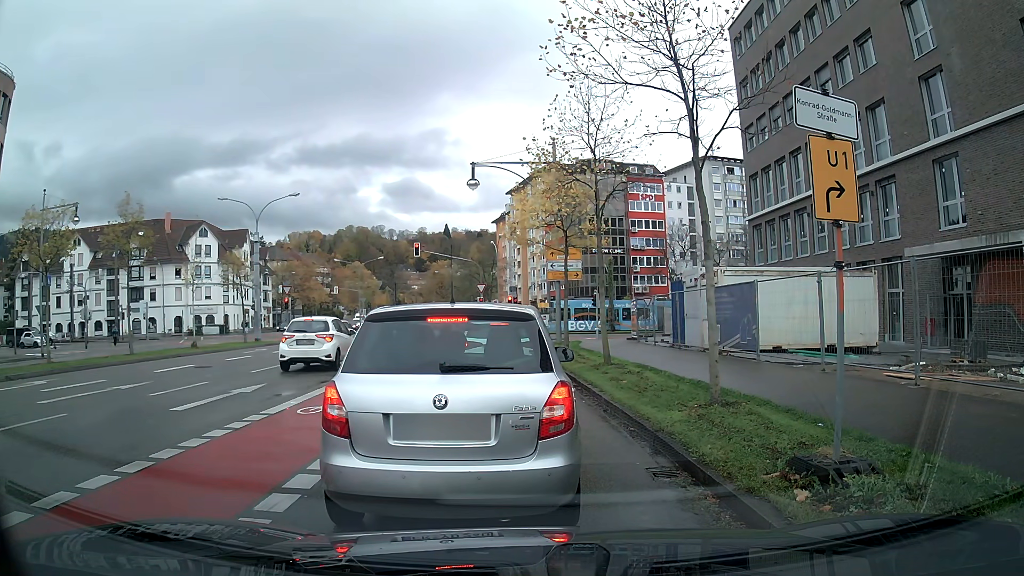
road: primary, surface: asphalt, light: Day
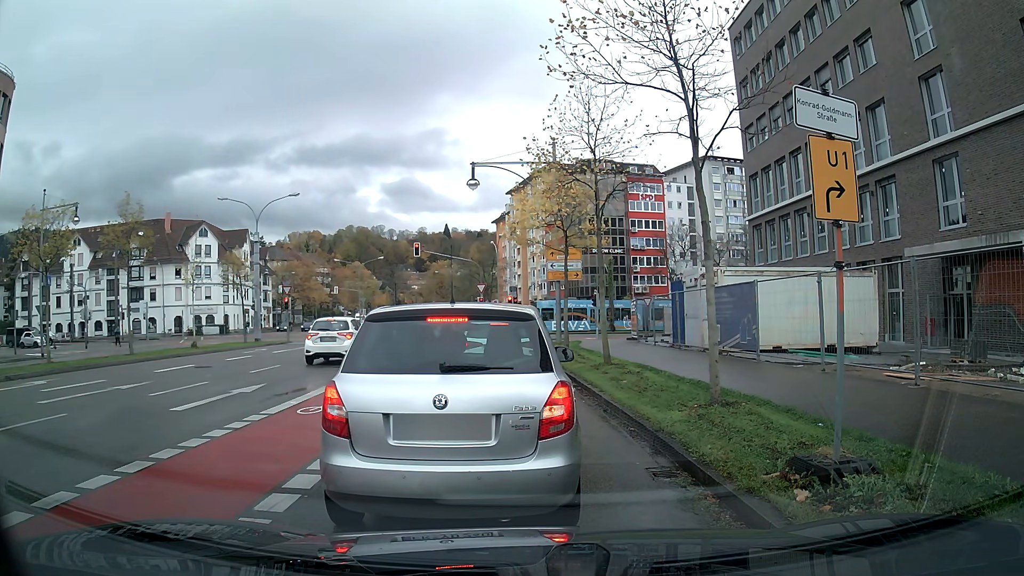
(0.0, 0.0) m; 0°
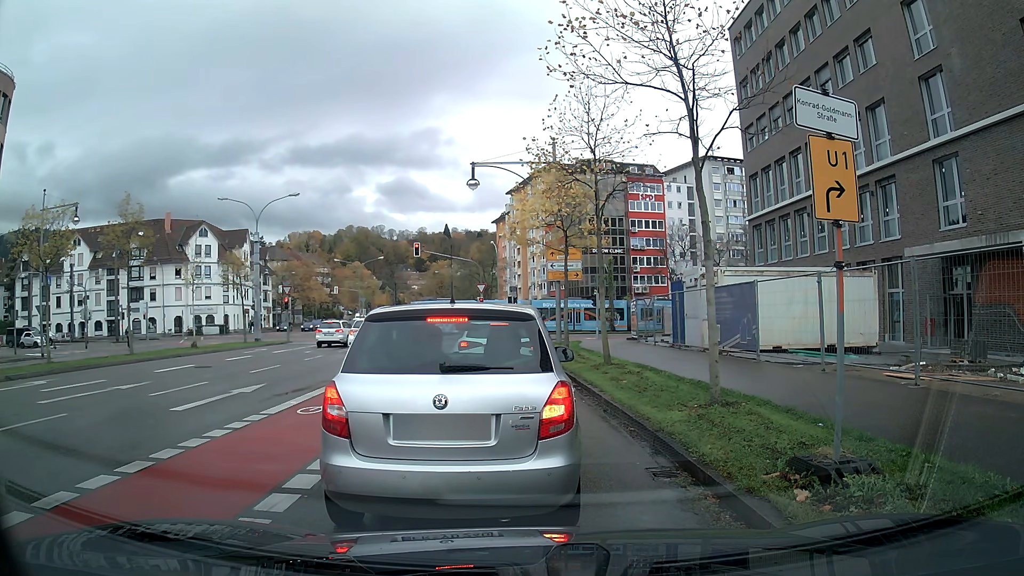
(0.0, 0.0) m; 0°
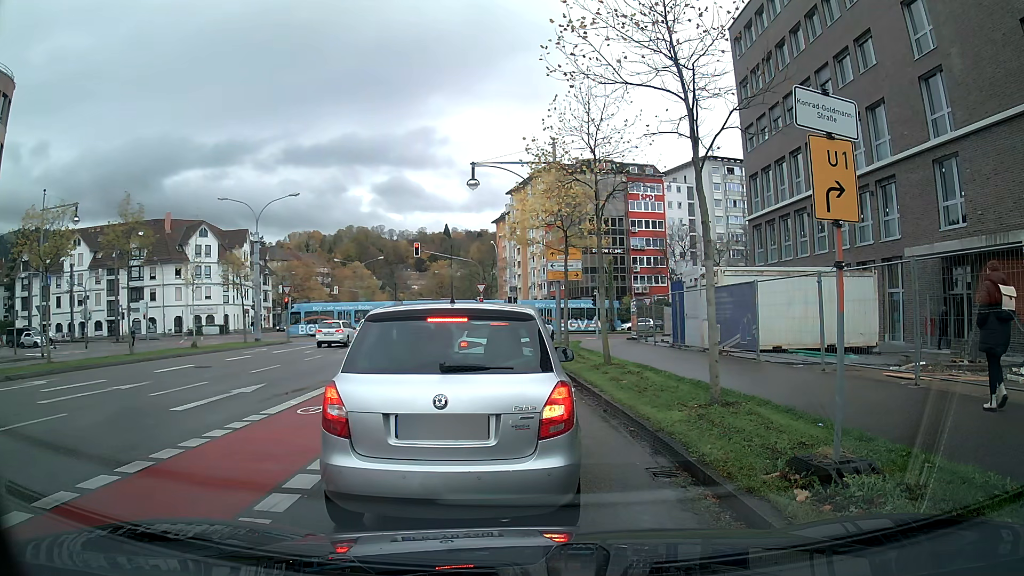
(0.0, 0.0) m; 0°
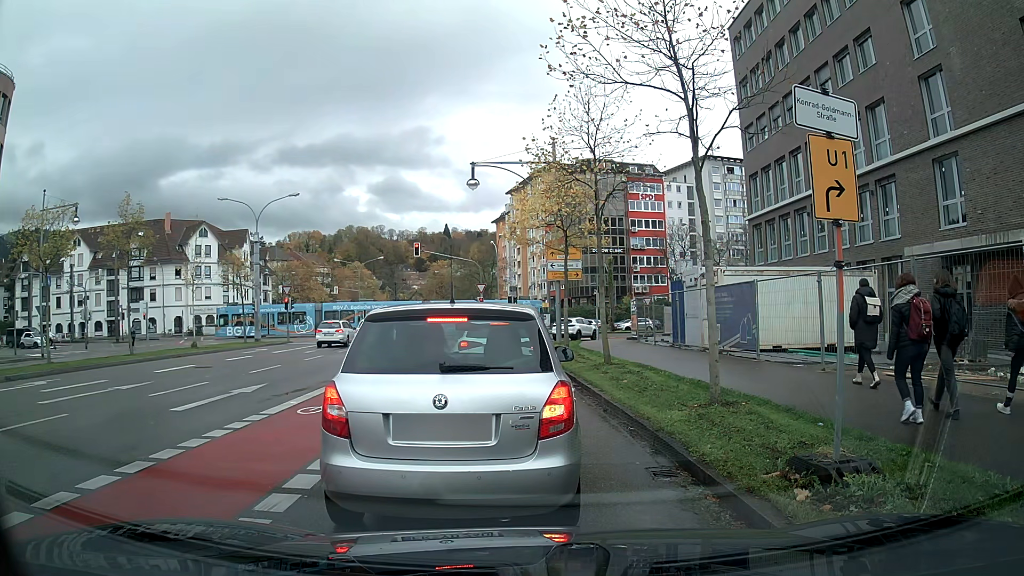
(0.0, 0.0) m; 0°
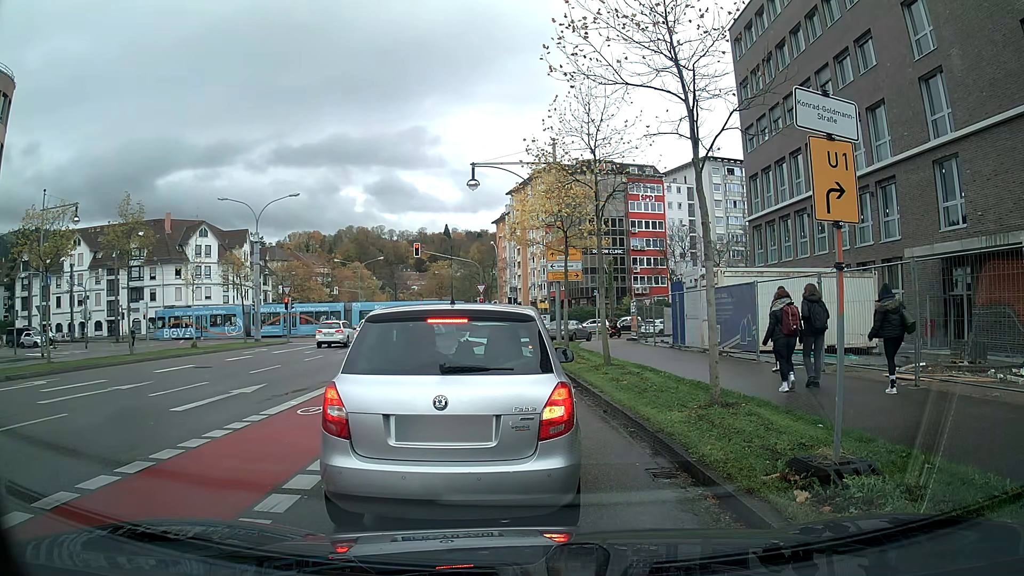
(0.0, 0.0) m; 0°
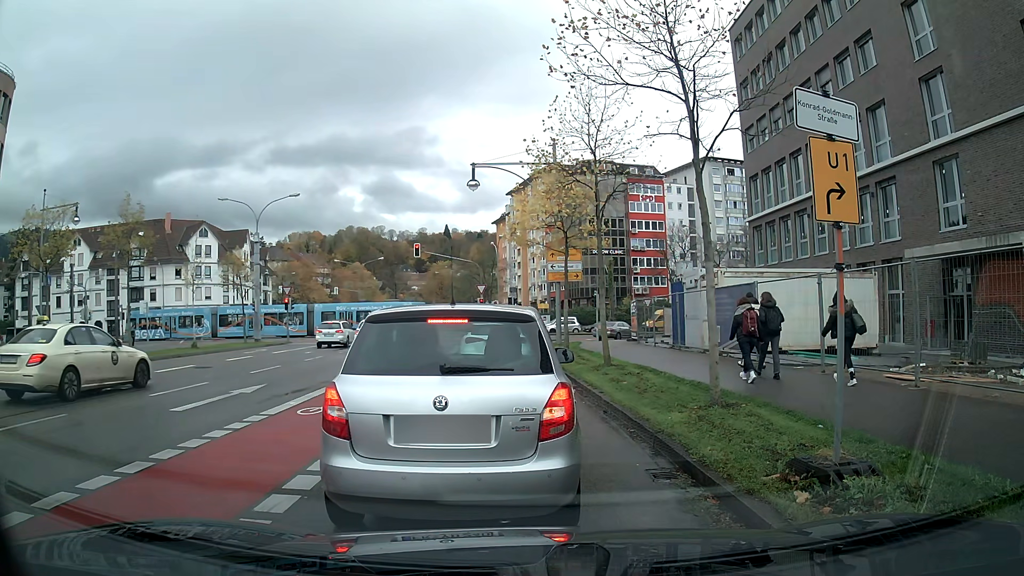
(0.0, 0.0) m; 0°
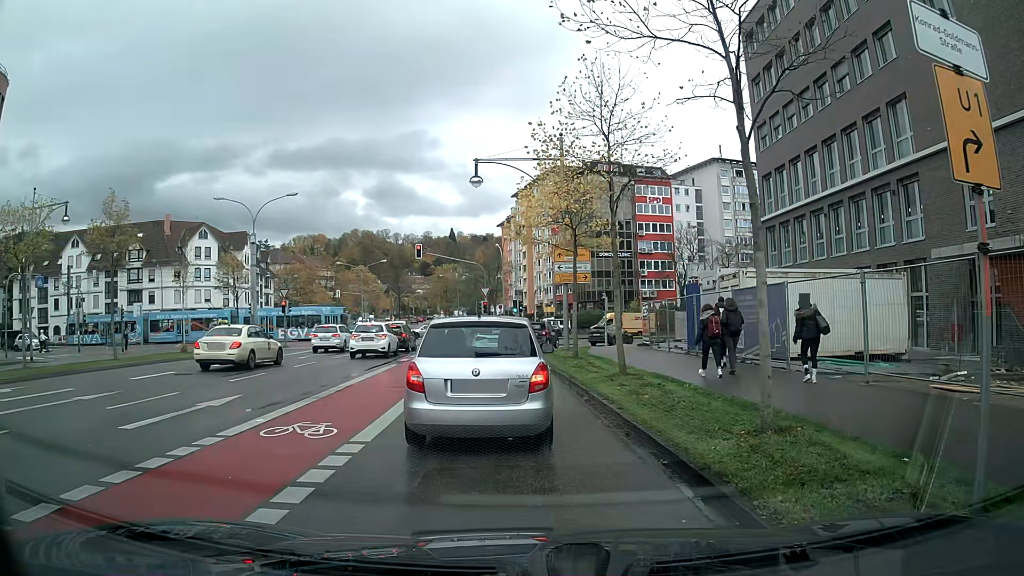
(0.0, +1.8) m; 0°
